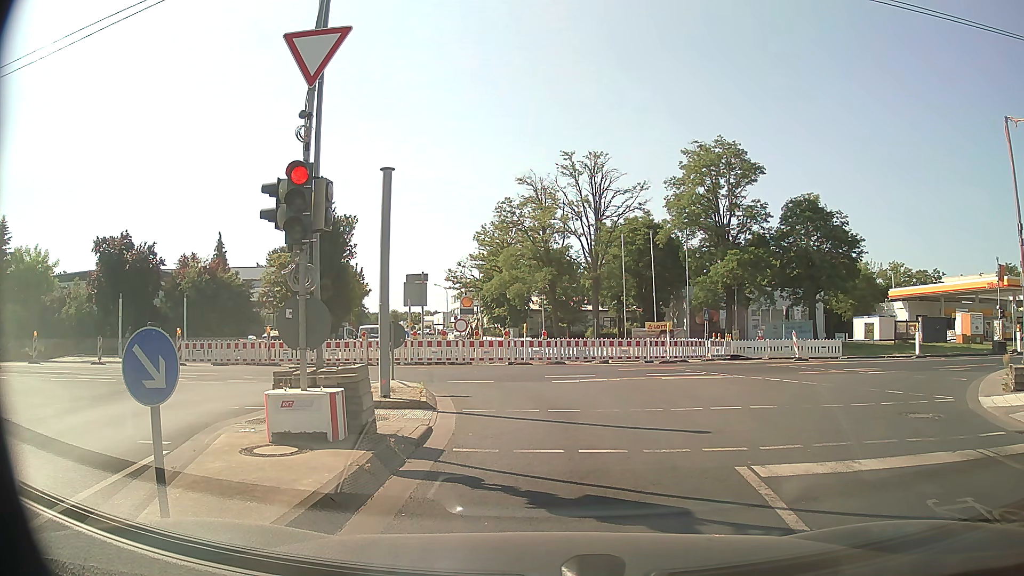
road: tertiary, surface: asphalt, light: Day
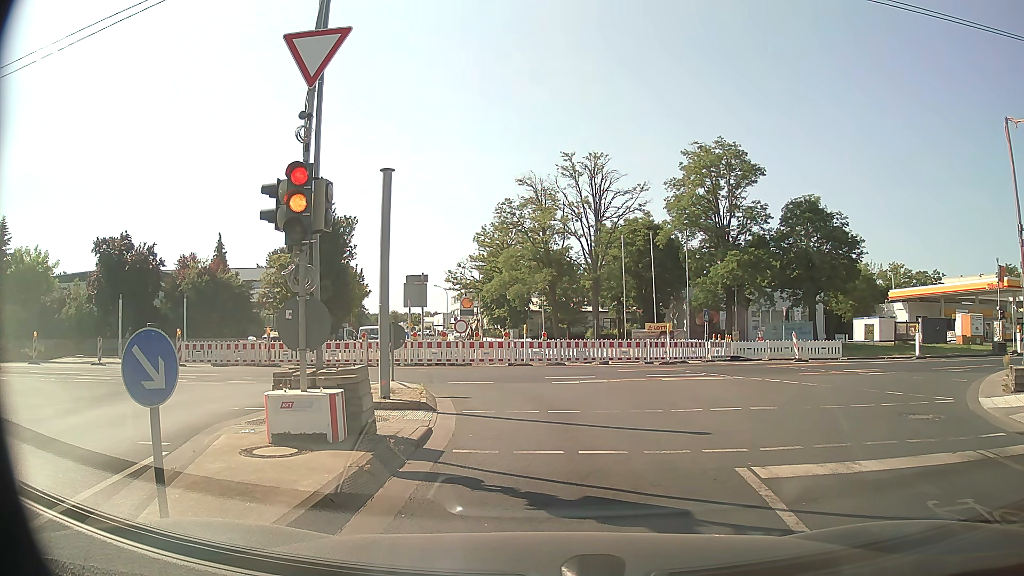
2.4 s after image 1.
(0.0, 0.0) m; 0°
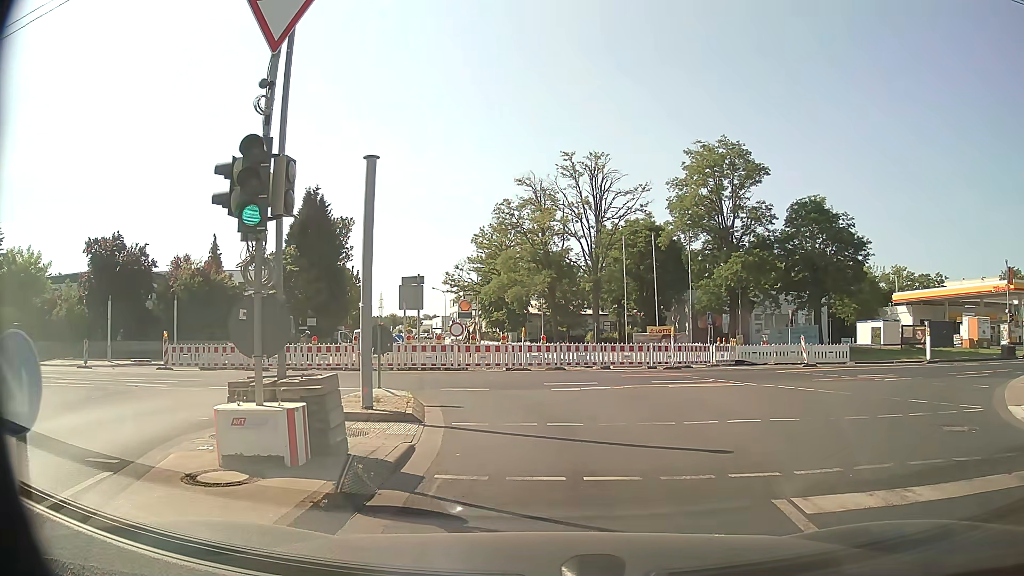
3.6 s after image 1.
(0.0, +1.3) m; -1°
(0, +10) (-3, +19) (-11, +25) (-21, +26) (-31, +25) (-41, +25) (-51, +25) (-61, +25) (-71, +26) (-81, +26) m
